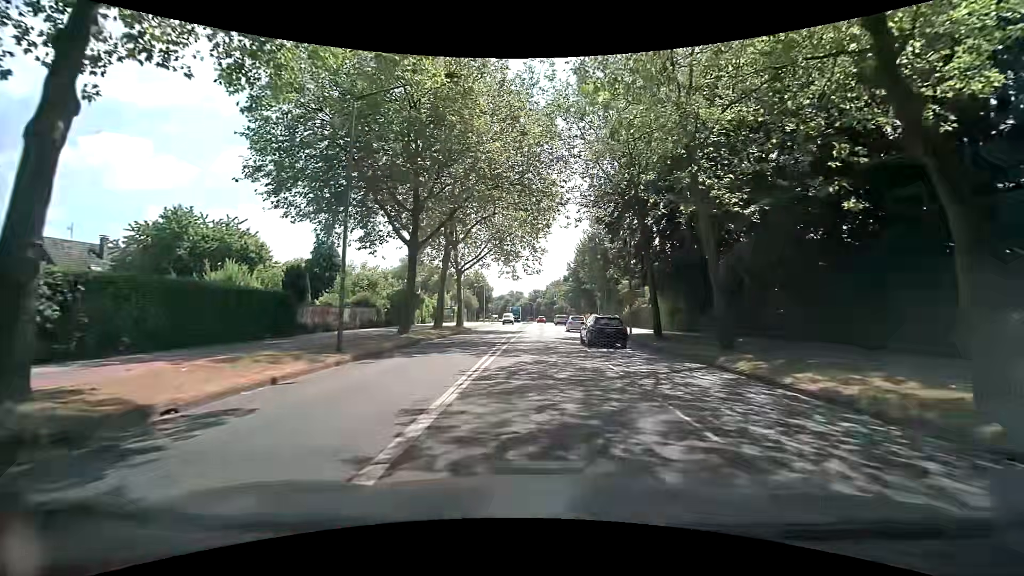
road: secondary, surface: asphalt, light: Day
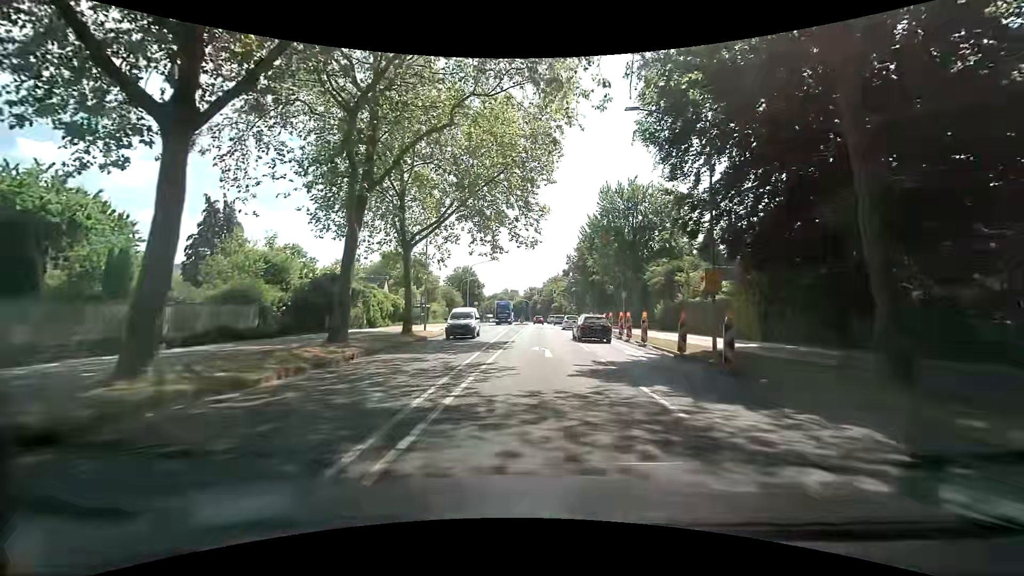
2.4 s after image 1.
(-0.3, +17.9) m; 0°
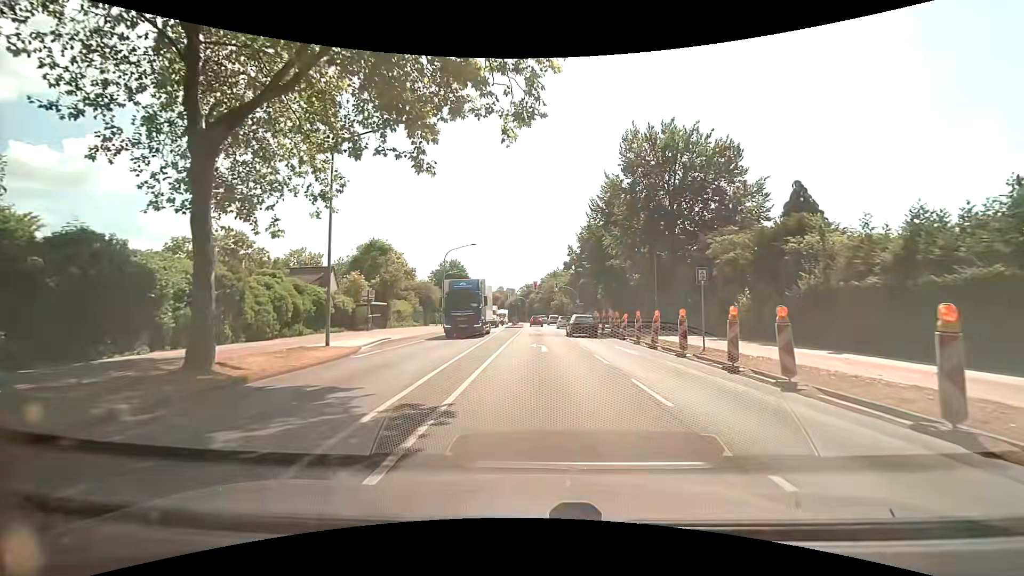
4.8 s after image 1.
(-0.2, +17.9) m; -1°
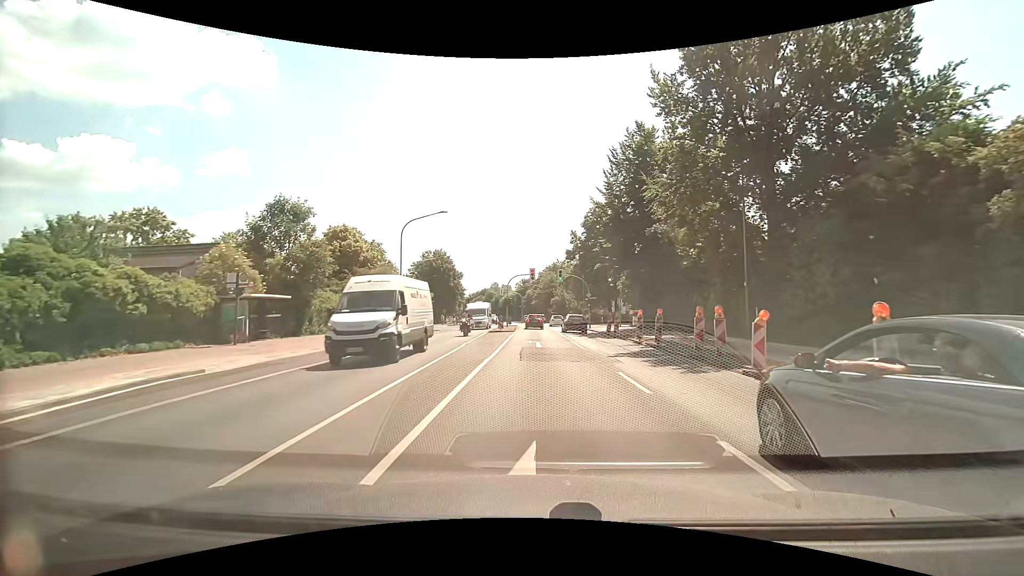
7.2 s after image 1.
(+0.2, +17.9) m; +1°
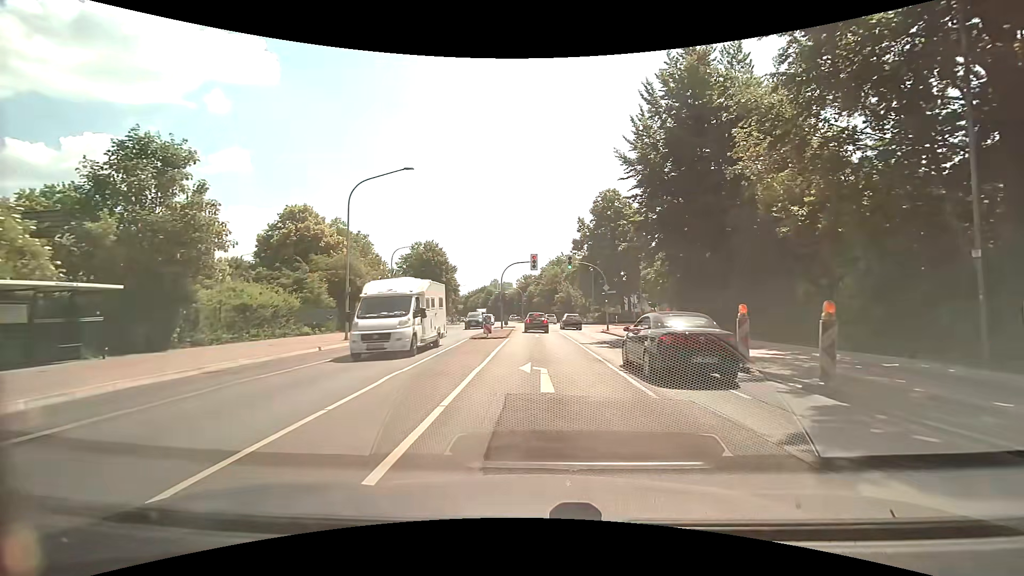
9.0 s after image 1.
(-0.1, +11.8) m; -1°
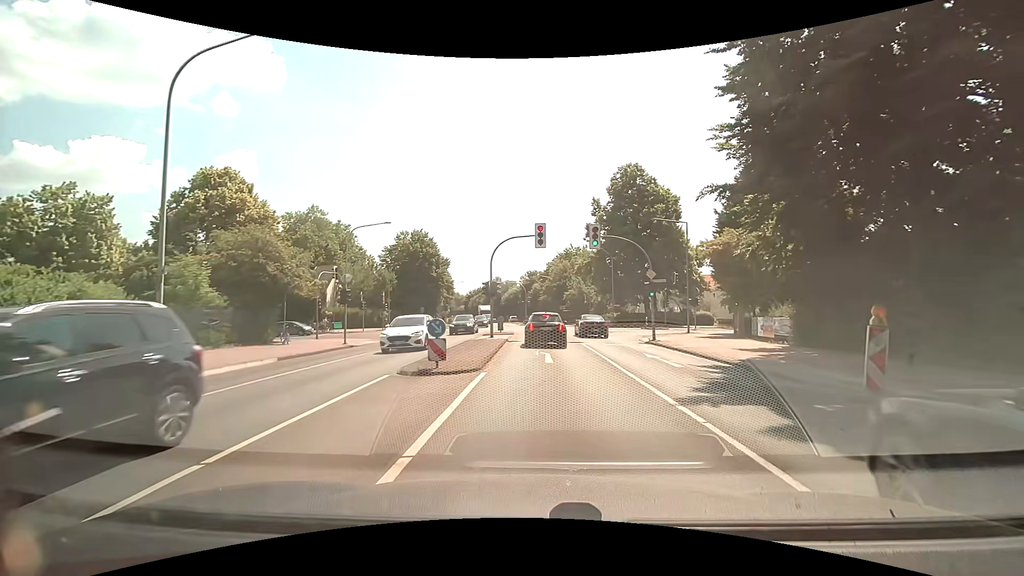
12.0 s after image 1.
(0.0, +14.5) m; 0°
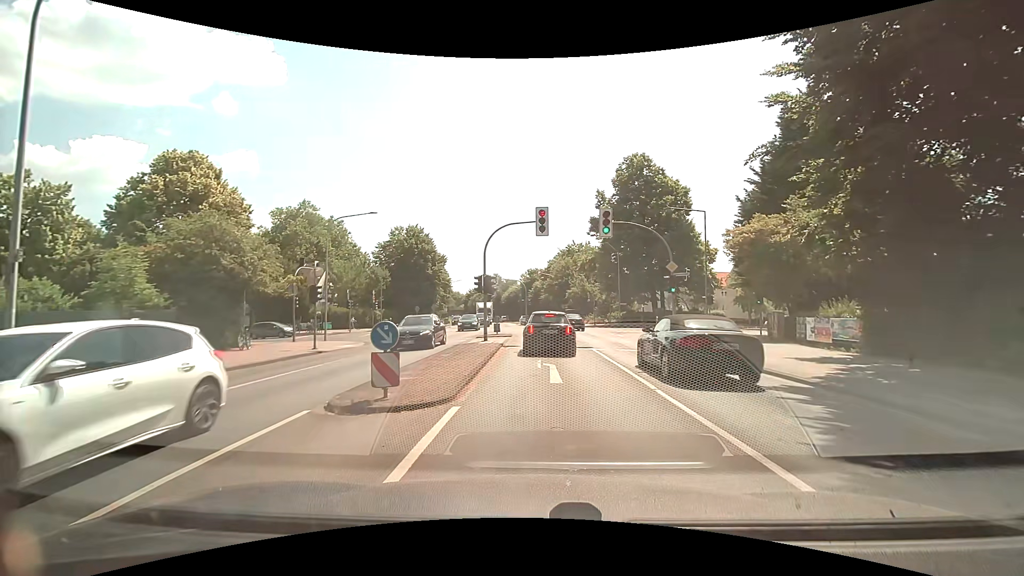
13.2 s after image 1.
(0.0, +4.0) m; -1°
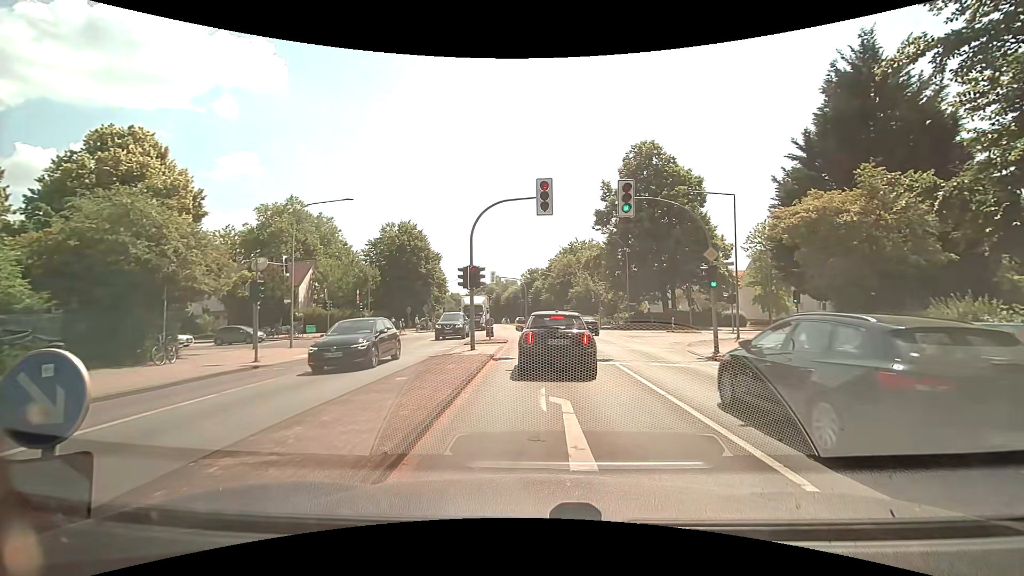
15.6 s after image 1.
(0.0, +5.1) m; 0°
(0, +10) (0, +20) (0, +30) (-2, +40) (-9, +47) (-18, +50) (-28, +49) (-38, +49) (-48, +48) (-58, +47) m
